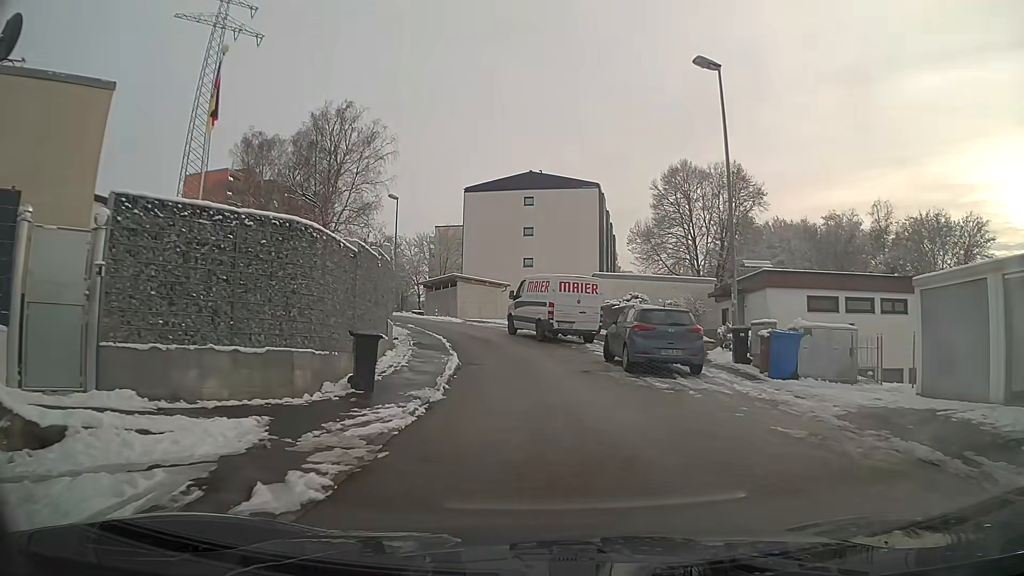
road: residential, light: Day
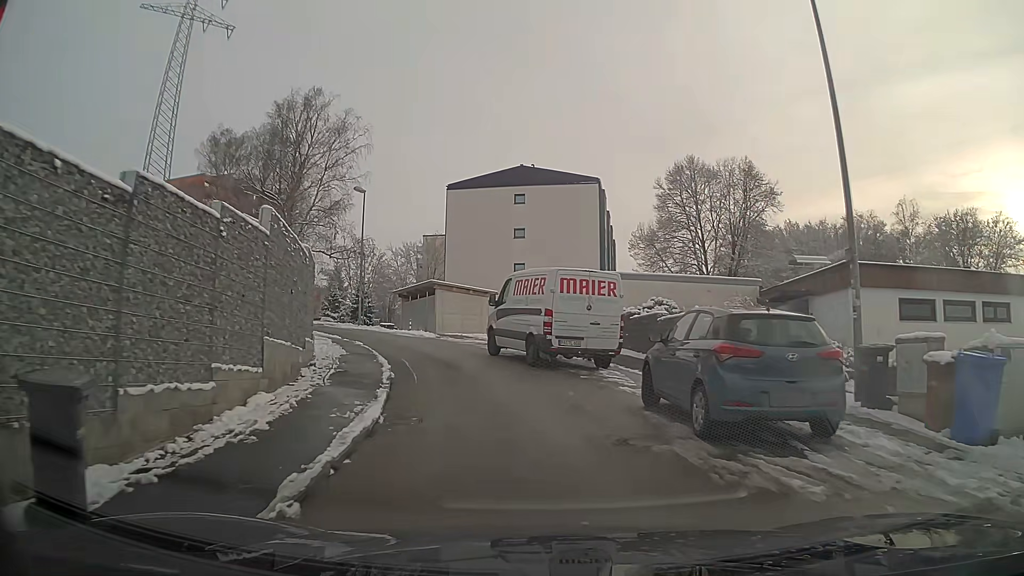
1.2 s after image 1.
(0.0, +7.3) m; -1°
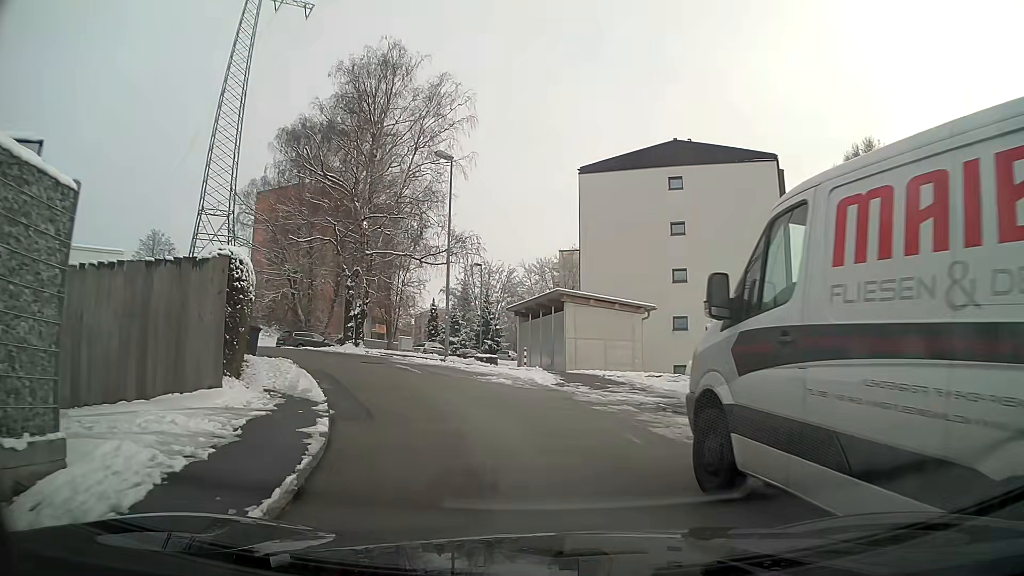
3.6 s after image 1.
(-1.2, +13.5) m; -13°
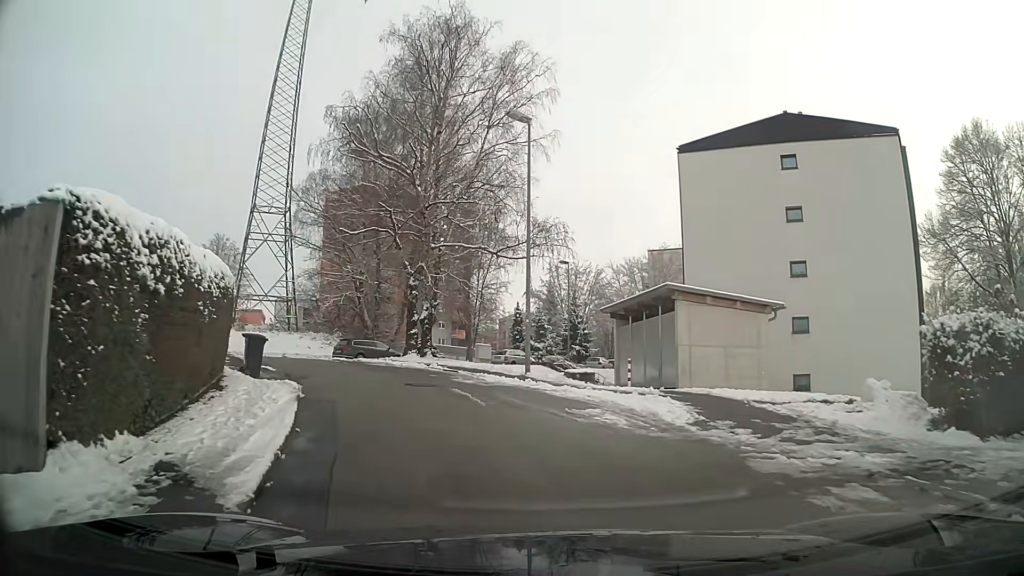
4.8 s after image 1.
(-0.3, +5.8) m; -6°
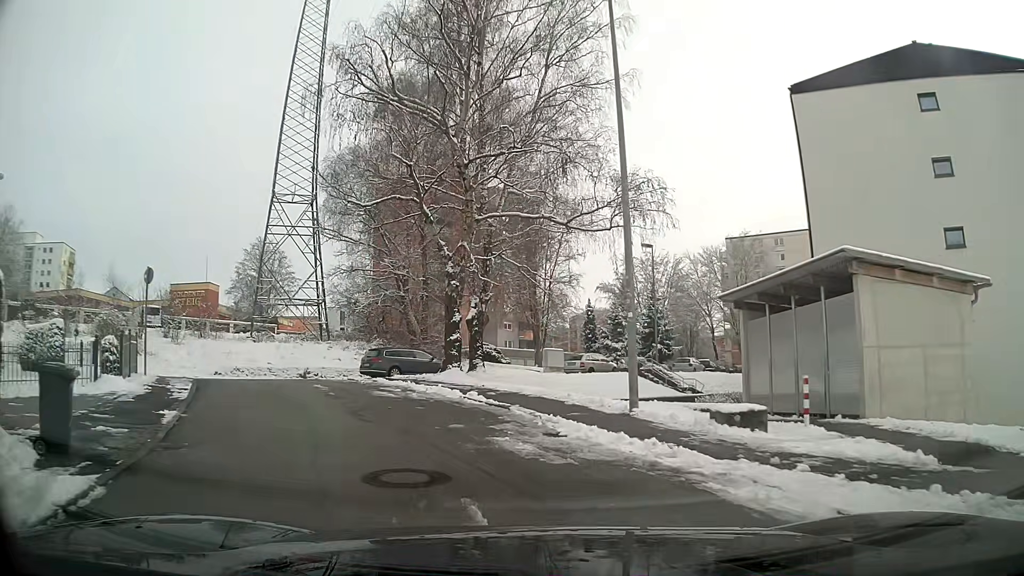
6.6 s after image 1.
(-0.5, +8.9) m; -7°
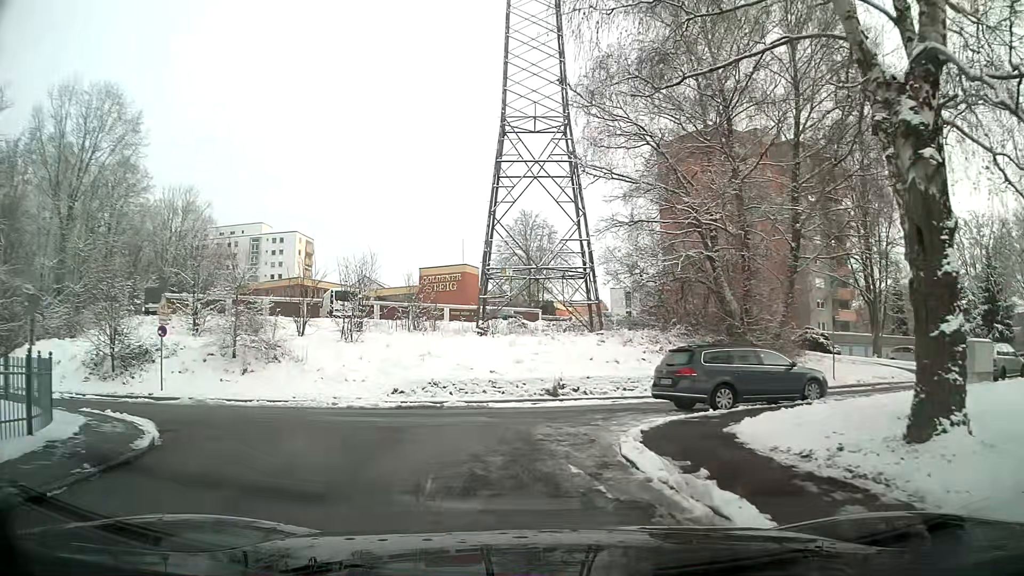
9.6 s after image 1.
(-3.4, +15.0) m; -24°
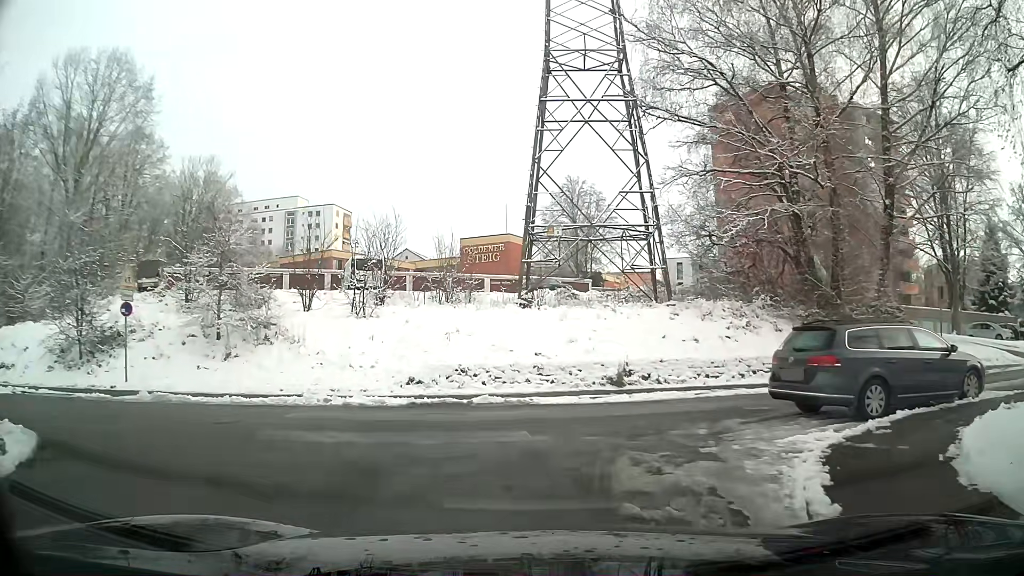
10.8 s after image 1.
(-0.2, +4.8) m; -5°
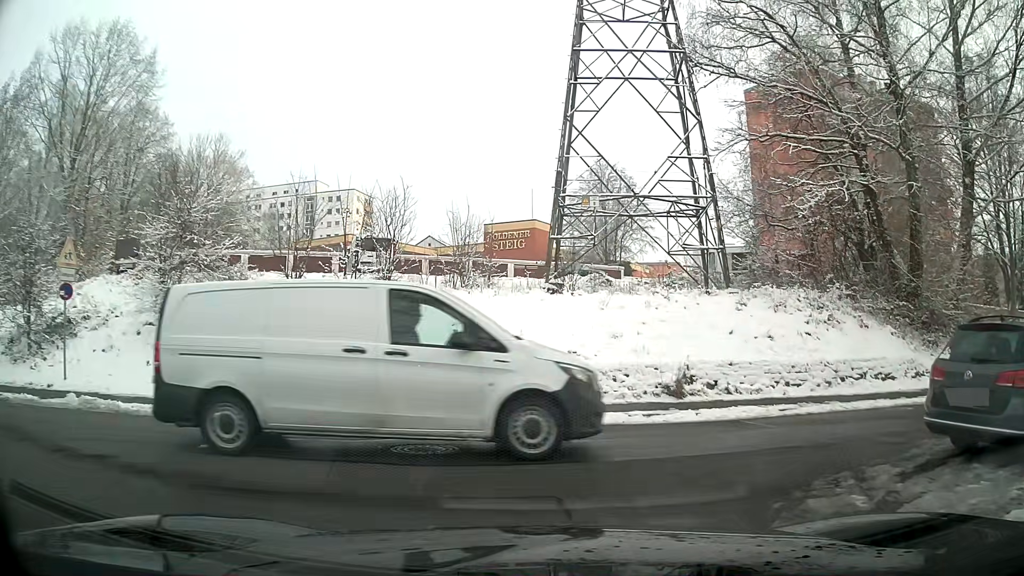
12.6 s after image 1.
(0.0, +3.7) m; 0°
